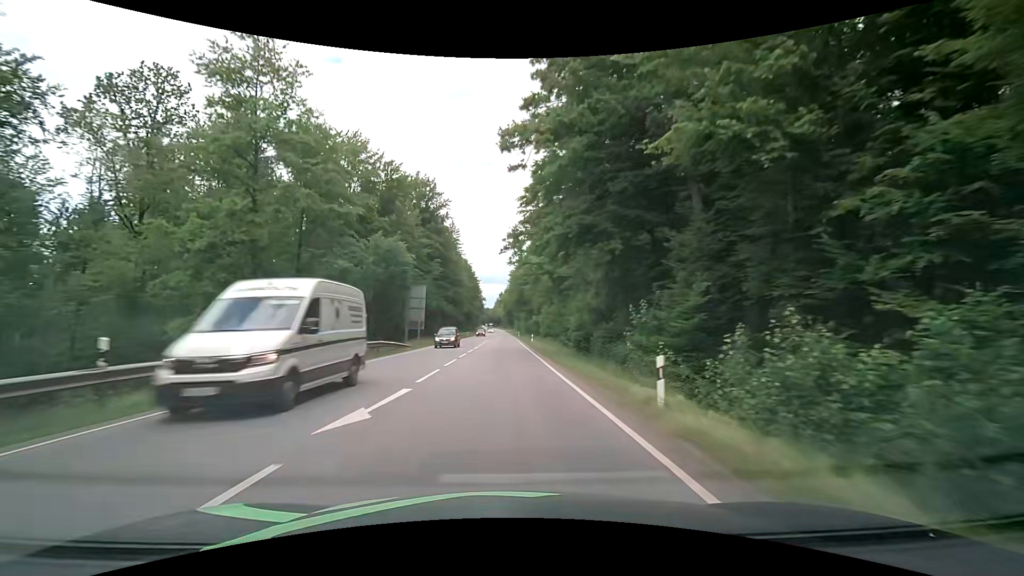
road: secondary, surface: asphalt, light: Day
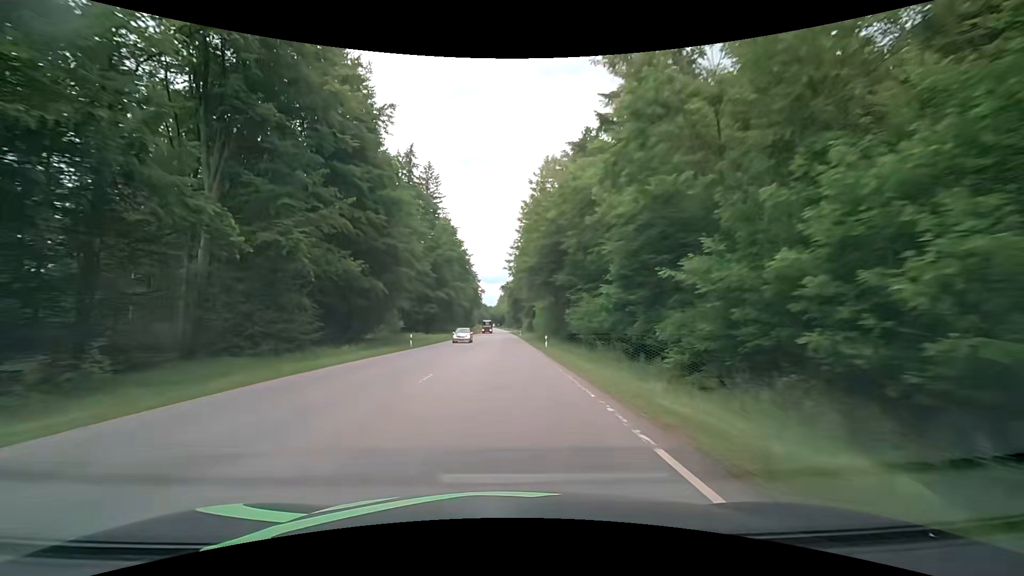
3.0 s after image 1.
(-0.2, +63.1) m; -2°
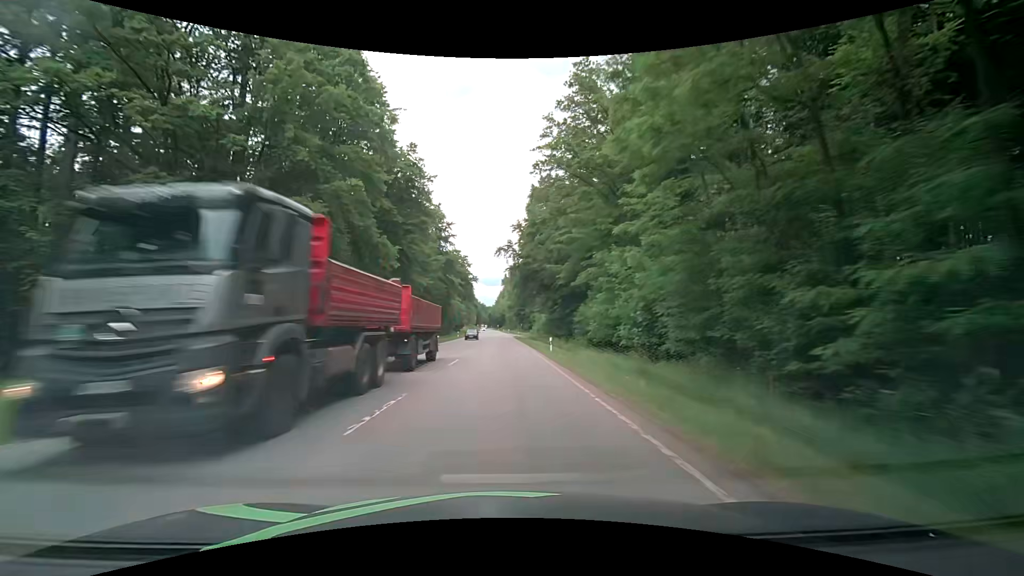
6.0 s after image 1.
(+1.5, +64.1) m; +1°
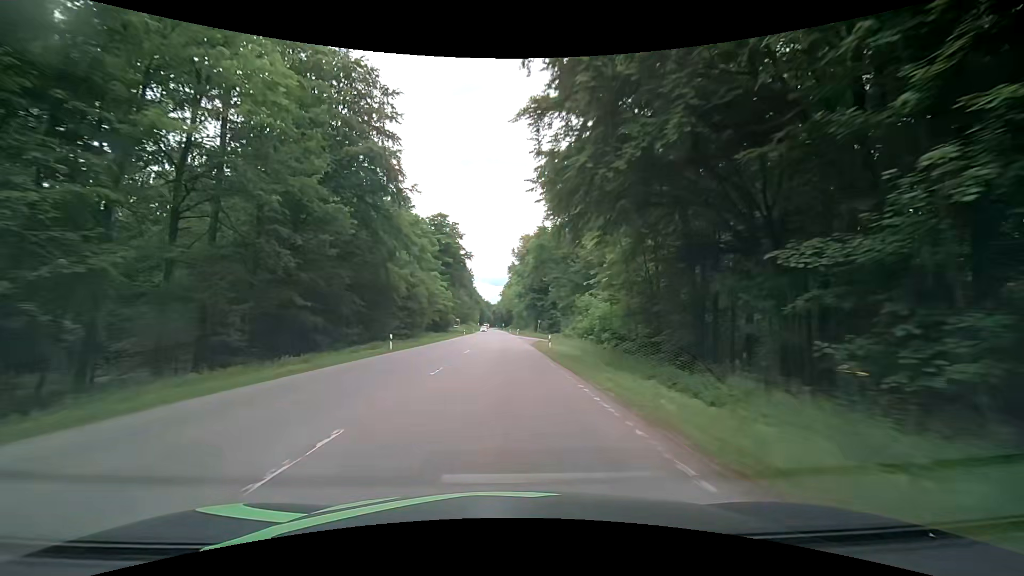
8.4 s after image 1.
(-0.1, +52.5) m; 0°
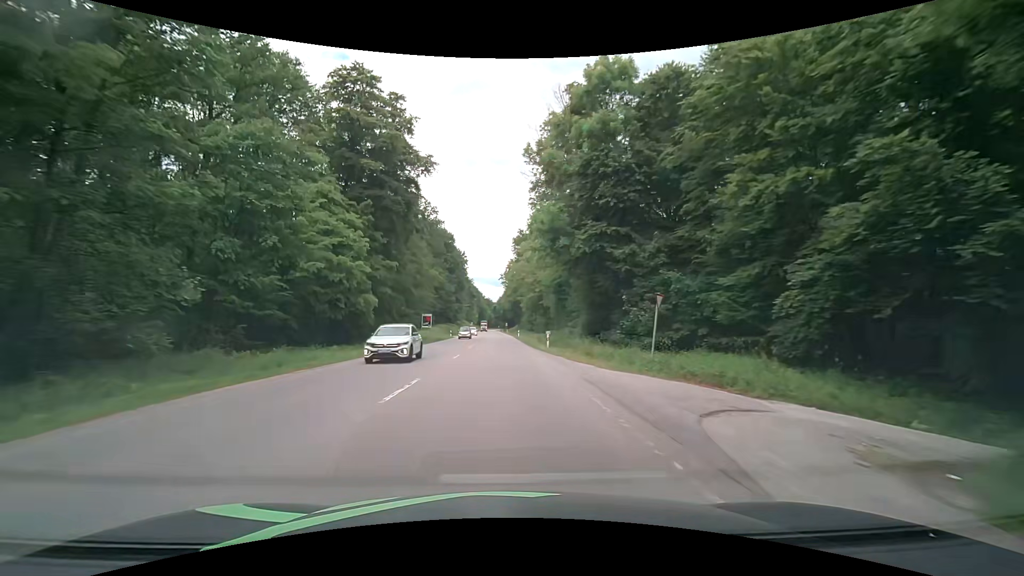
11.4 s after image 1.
(-0.1, +65.4) m; 0°
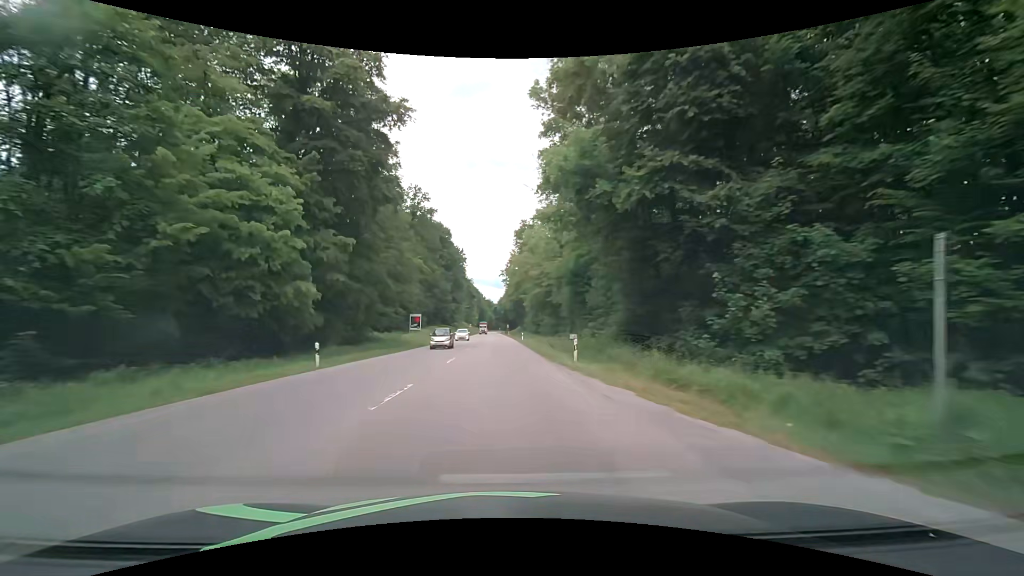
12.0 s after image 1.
(0.0, +13.0) m; 0°
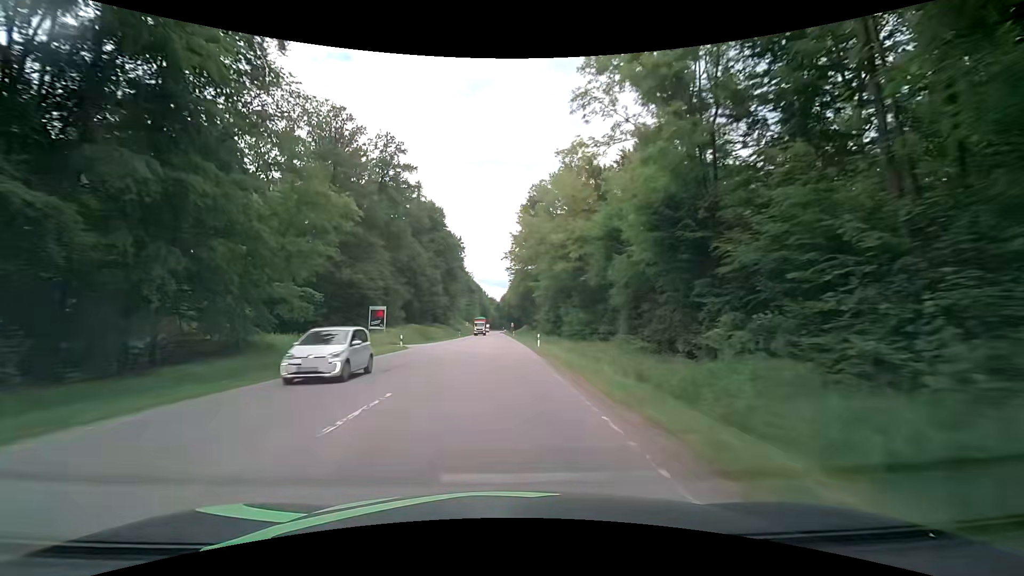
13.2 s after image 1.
(-0.3, +25.9) m; -1°
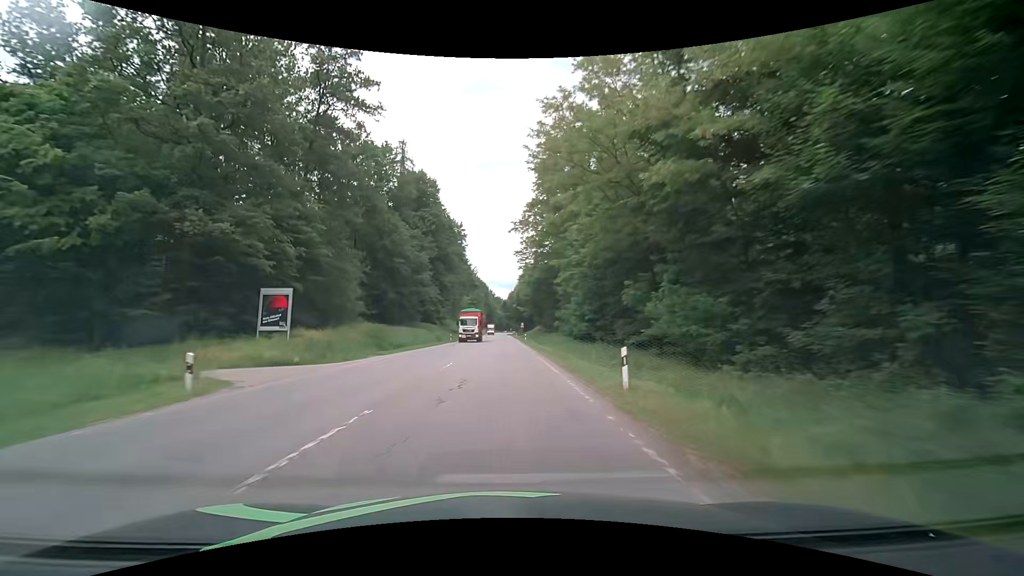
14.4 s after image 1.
(-0.1, +26.0) m; 0°
(0, +10) (0, +20) (0, +30) (0, +40) (-1, +50) (-1, +60) (-1, +70) (-1, +80) (-1, +90) (-1, +100) m
